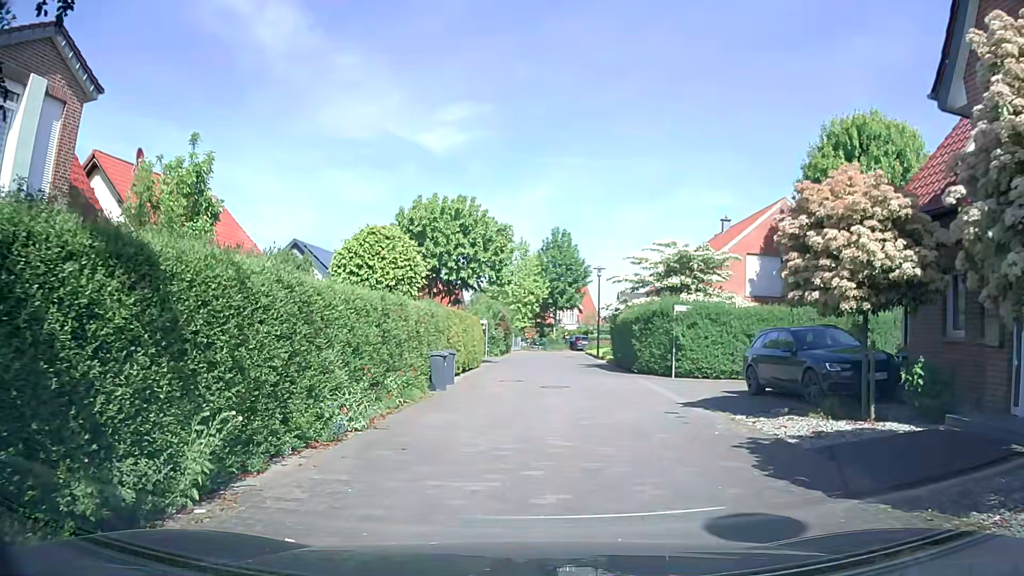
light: Day
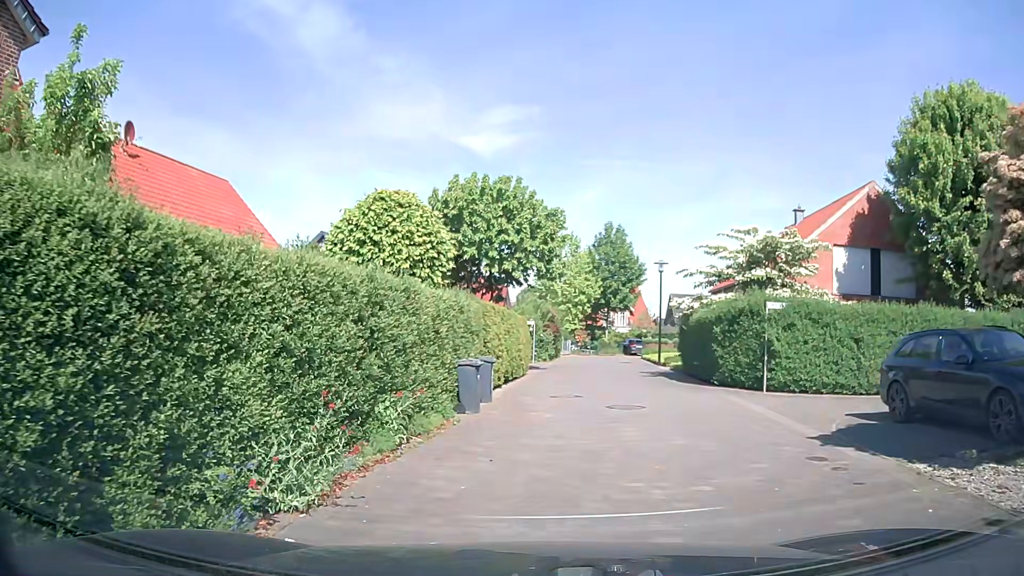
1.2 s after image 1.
(-0.3, +4.4) m; -6°
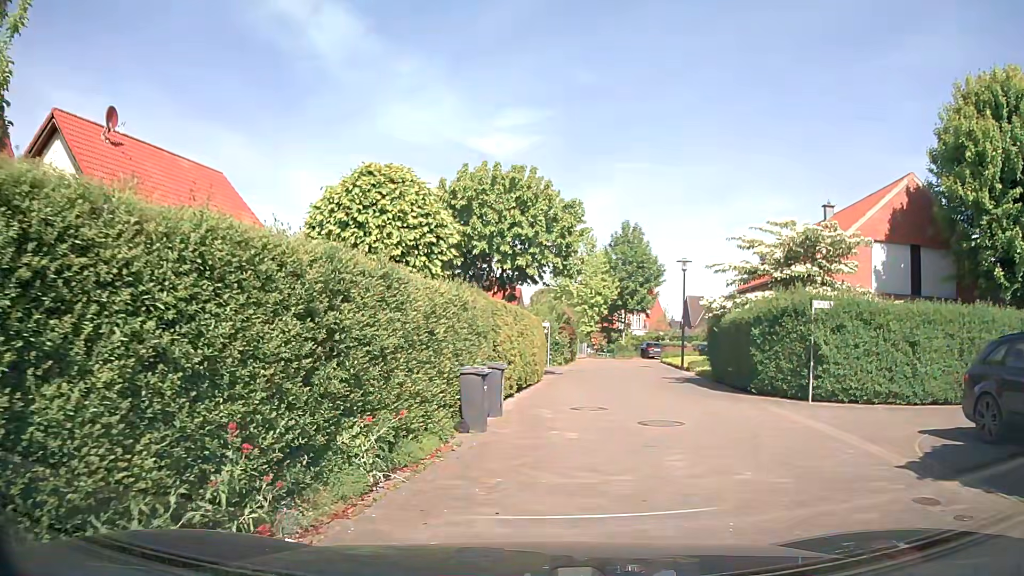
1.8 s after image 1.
(0.0, +2.1) m; 0°
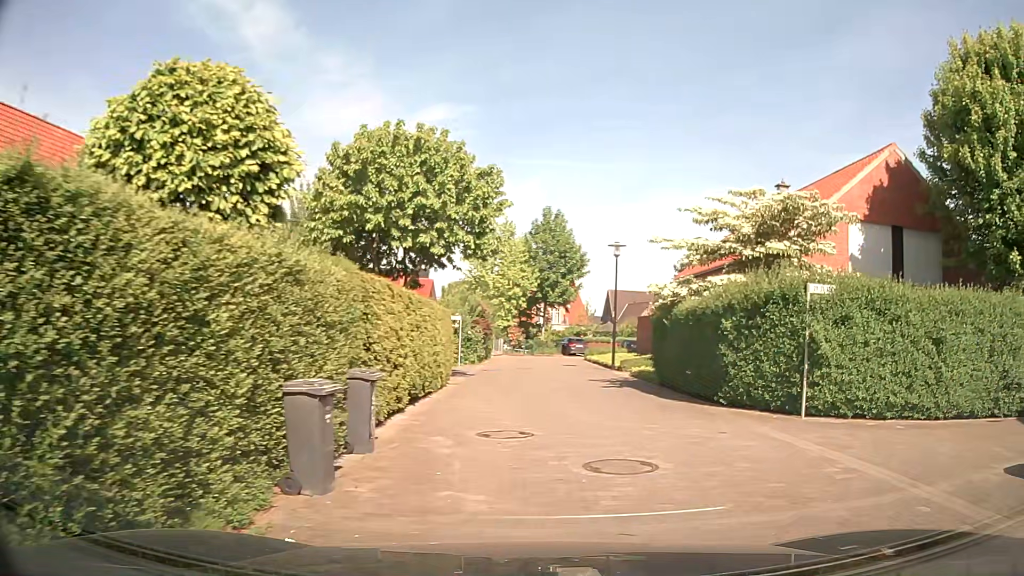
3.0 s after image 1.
(+0.1, +4.1) m; +6°
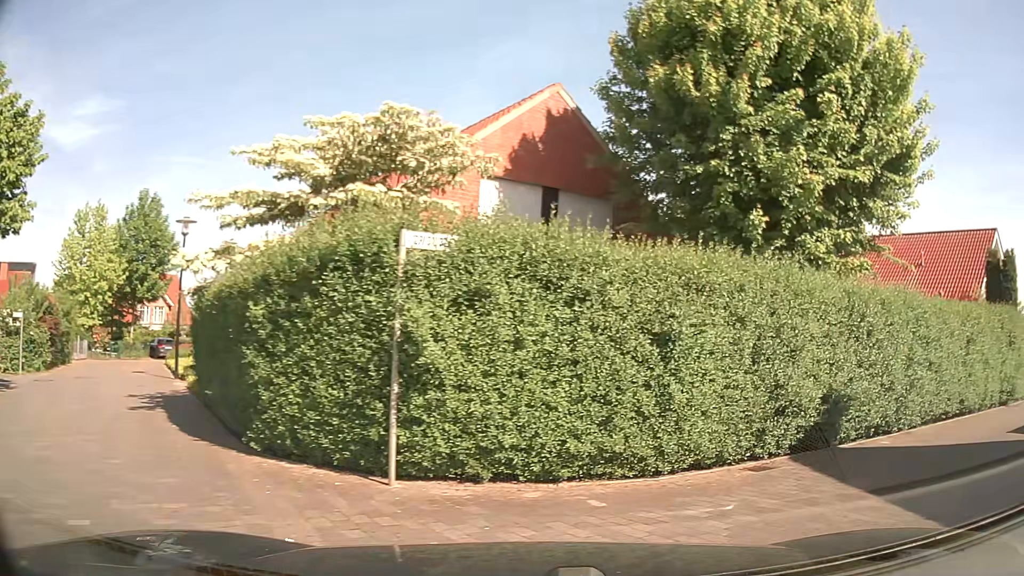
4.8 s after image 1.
(+1.6, +5.5) m; +33°
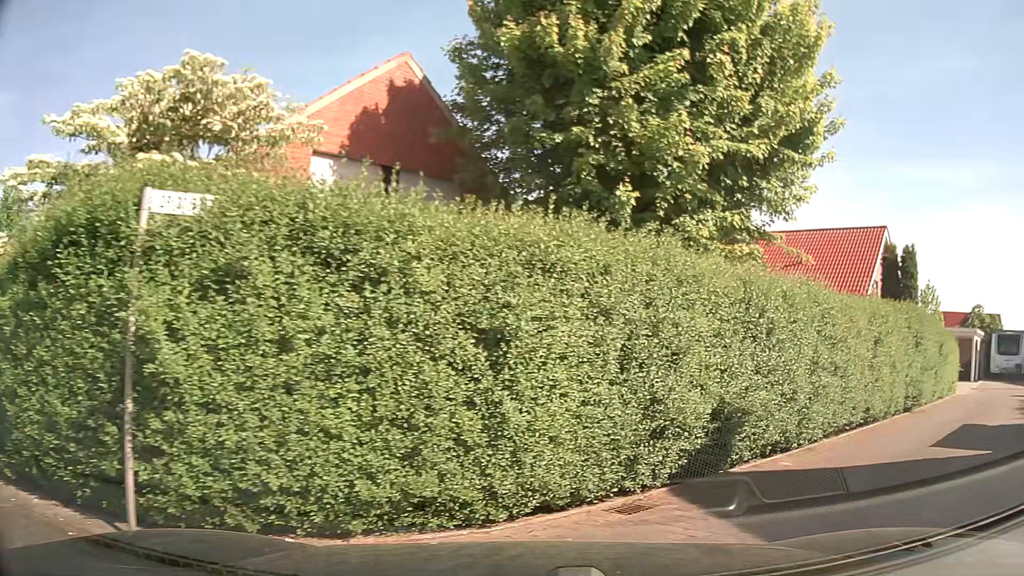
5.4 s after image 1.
(+0.2, +1.9) m; +10°
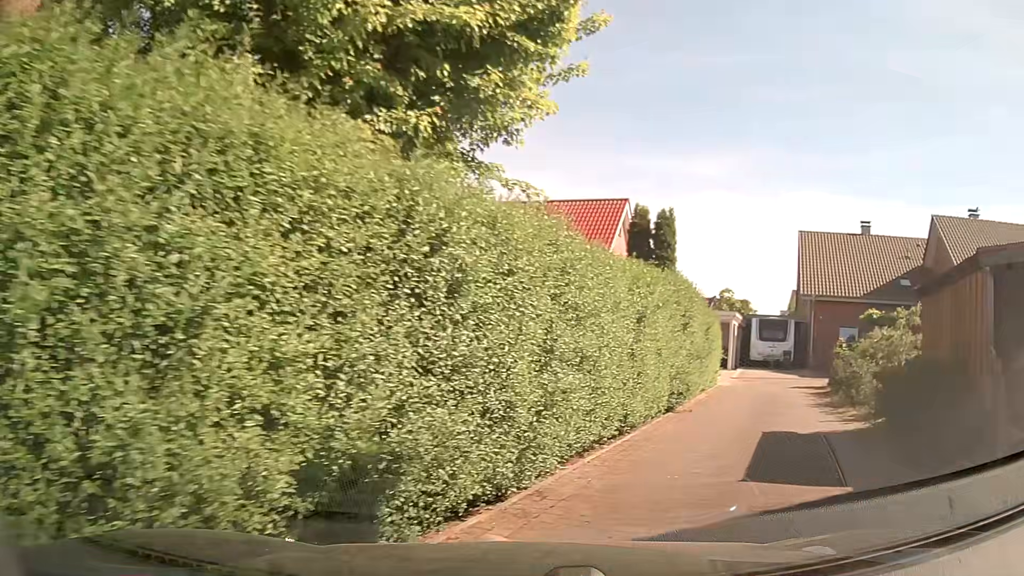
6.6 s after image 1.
(+0.9, +4.0) m; +25°
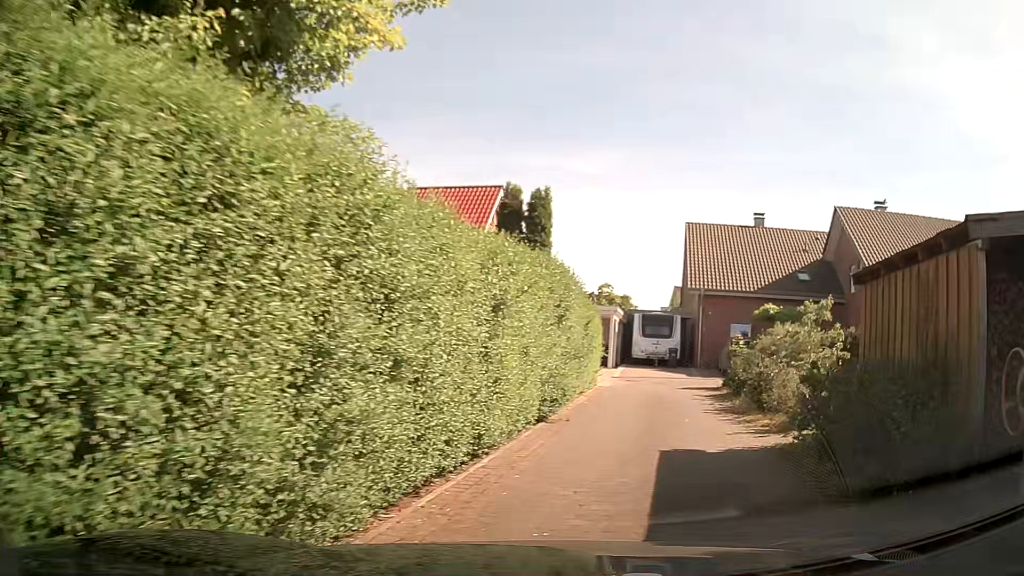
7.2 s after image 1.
(+0.2, +2.2) m; +10°
